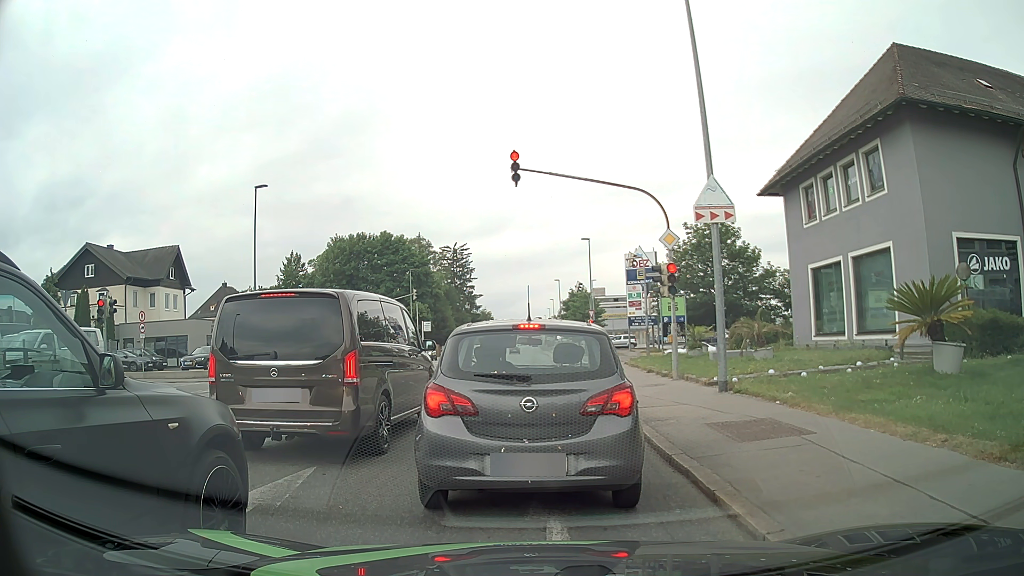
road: tertiary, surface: asphalt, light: Day
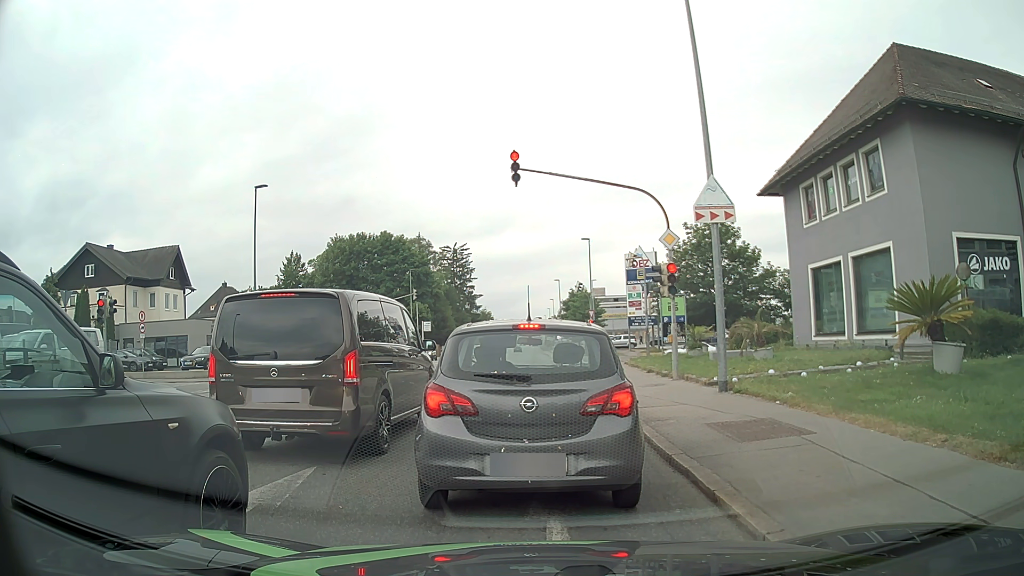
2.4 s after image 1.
(0.0, 0.0) m; 0°
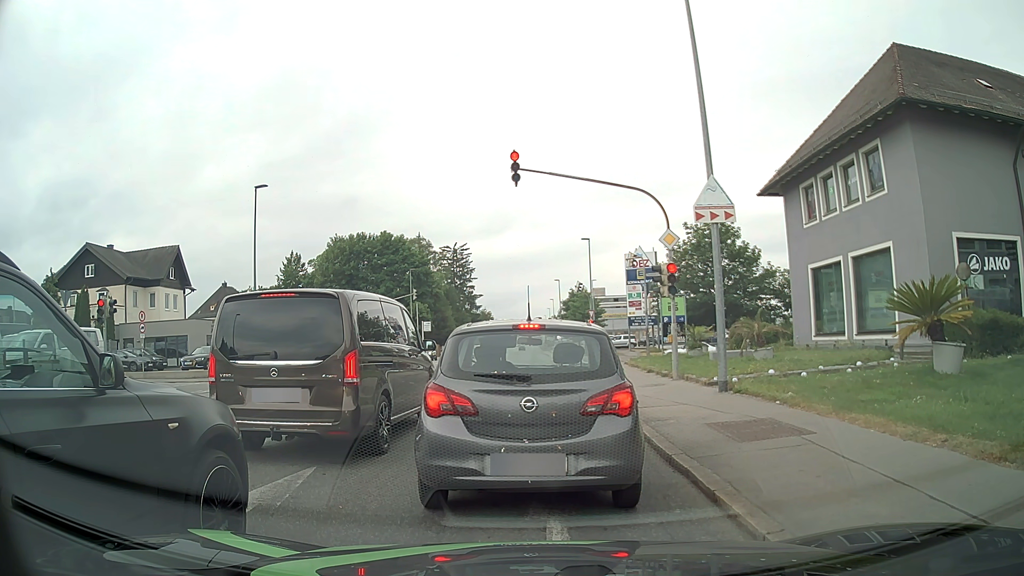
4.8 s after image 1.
(0.0, 0.0) m; 0°
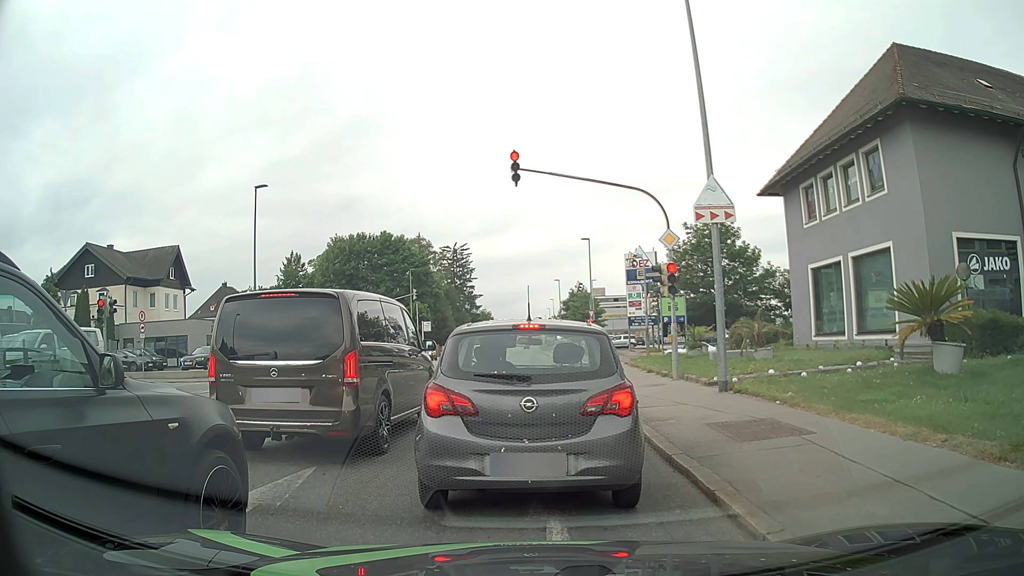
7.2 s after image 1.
(0.0, 0.0) m; 0°
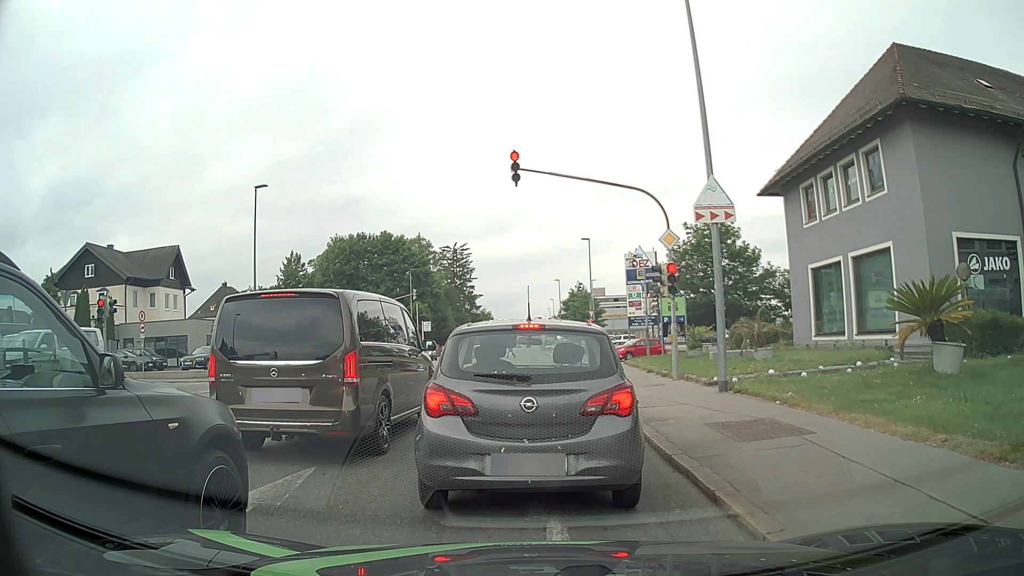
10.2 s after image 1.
(0.0, 0.0) m; 0°
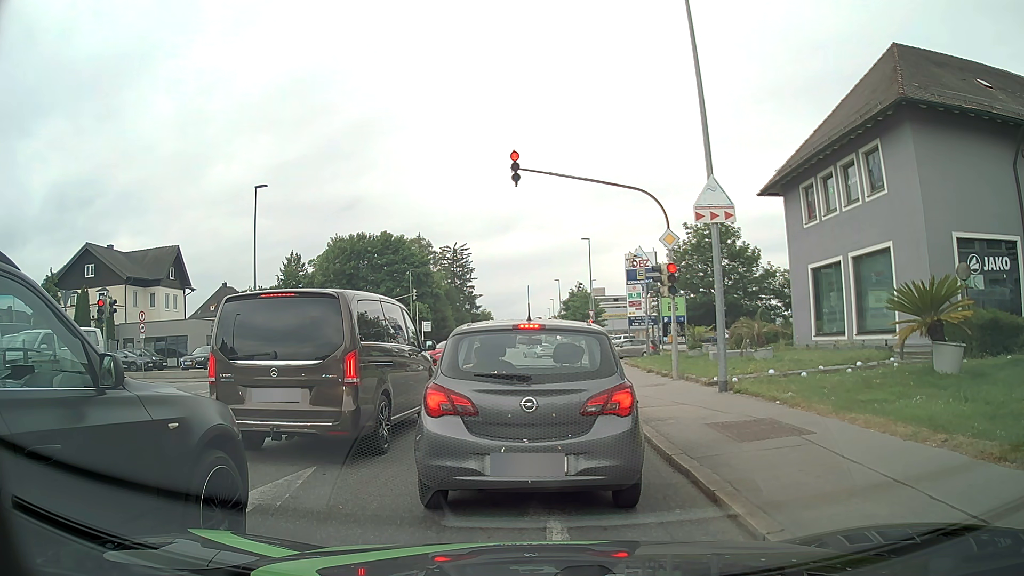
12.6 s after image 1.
(0.0, 0.0) m; 0°
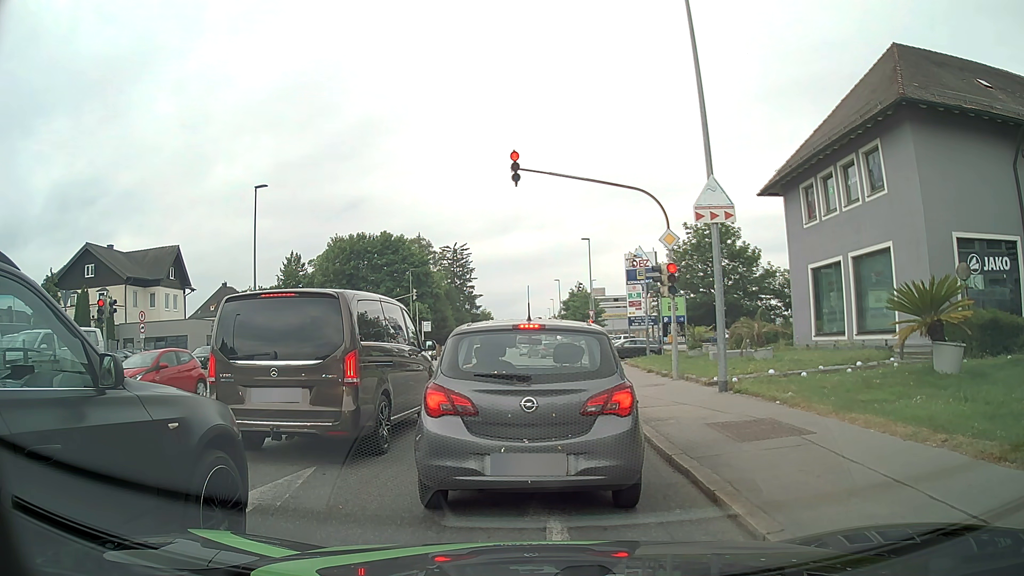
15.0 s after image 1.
(0.0, 0.0) m; 0°
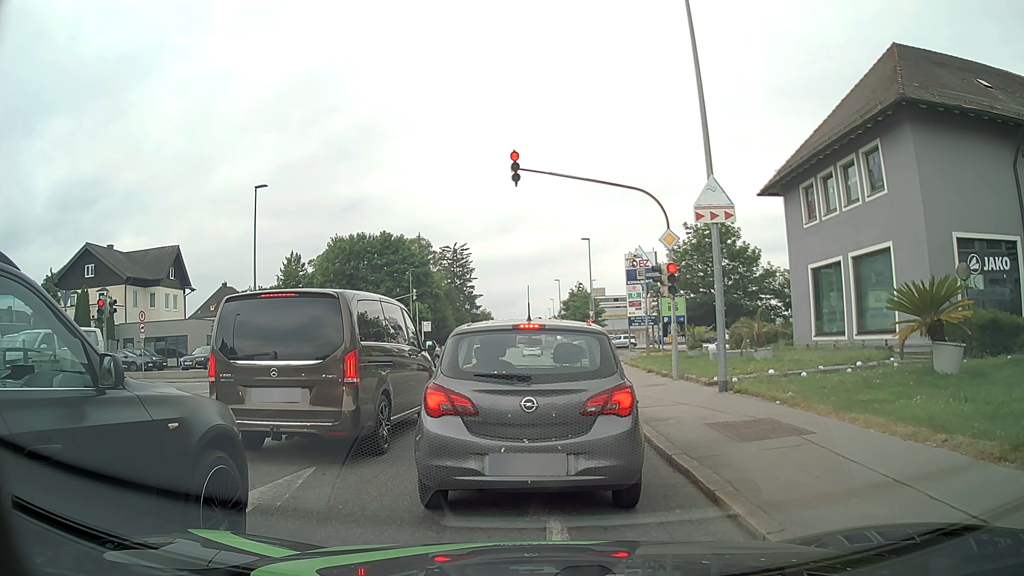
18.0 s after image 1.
(0.0, 0.0) m; 0°
